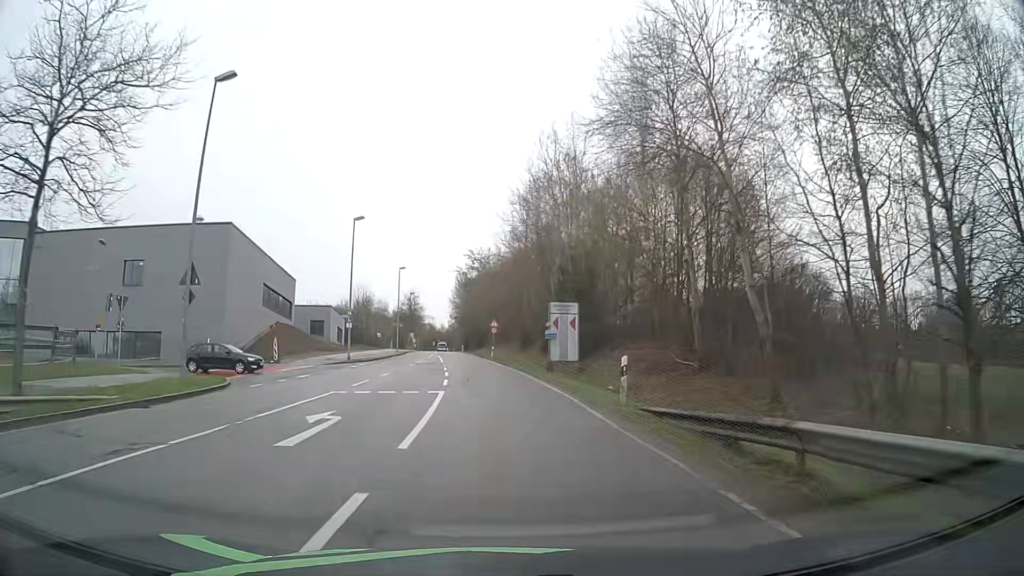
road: secondary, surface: asphalt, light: Day
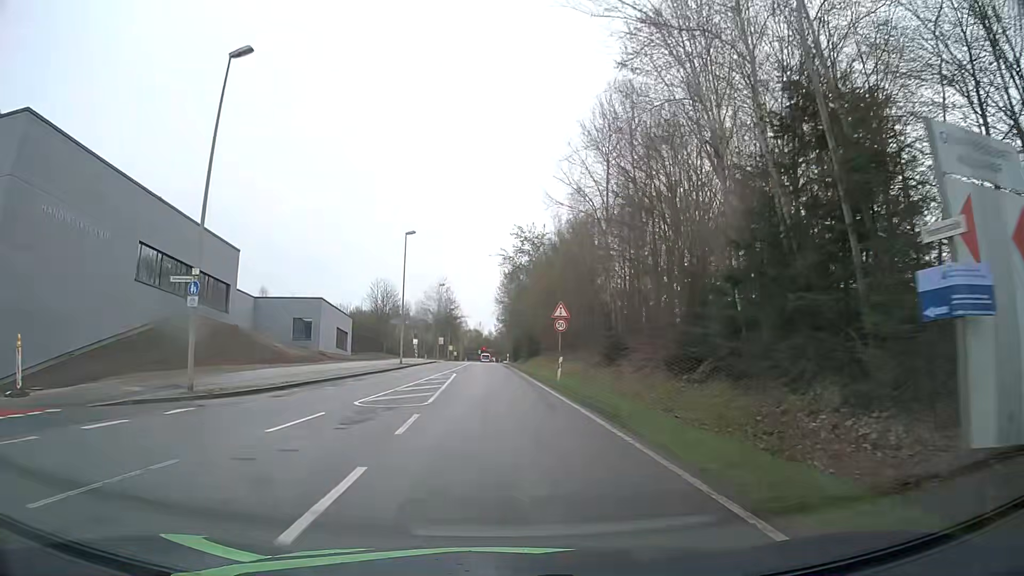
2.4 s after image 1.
(-1.1, +30.5) m; -4°
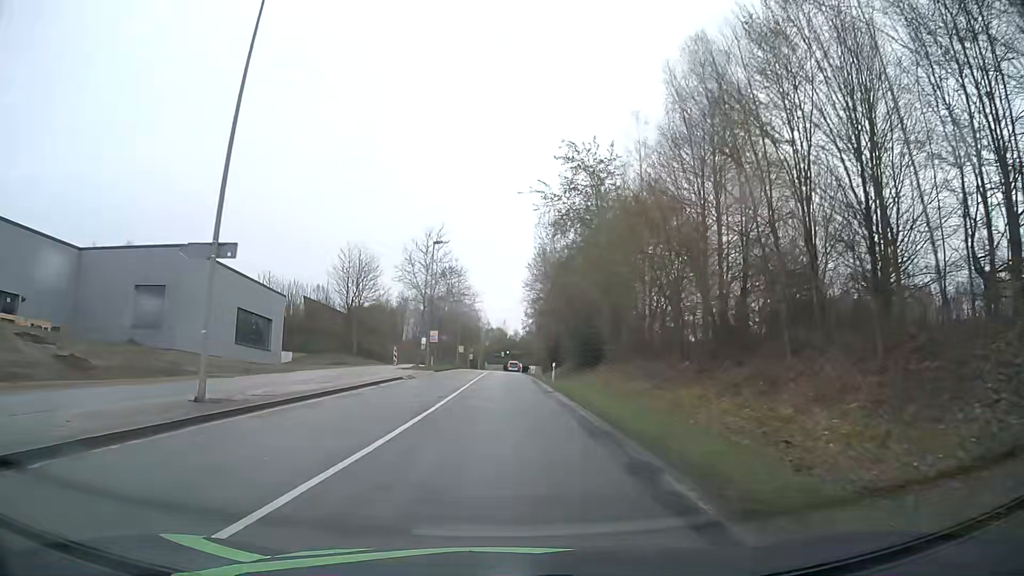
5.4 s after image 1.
(-1.1, +38.4) m; -3°
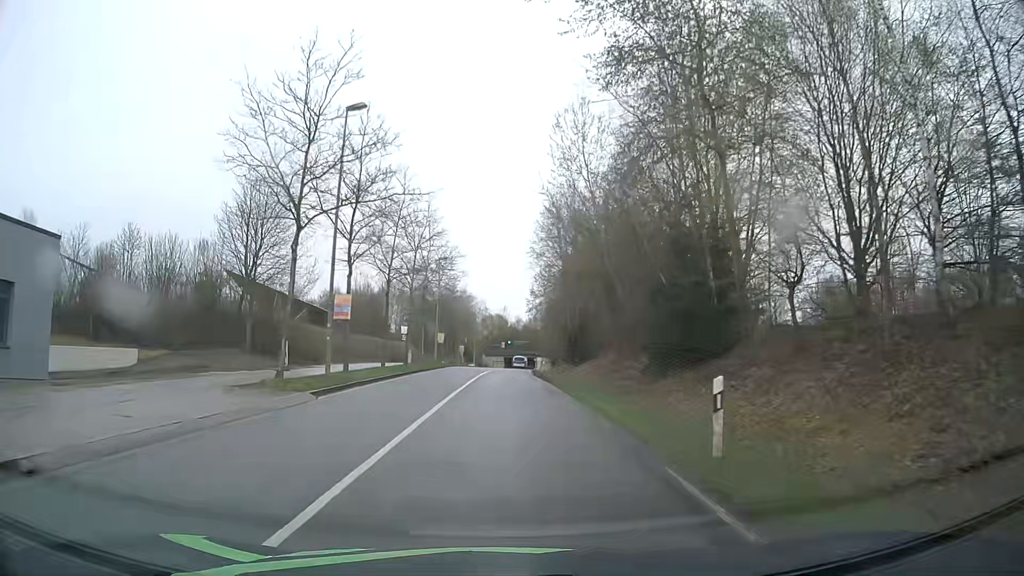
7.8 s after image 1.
(+0.2, +30.4) m; 0°
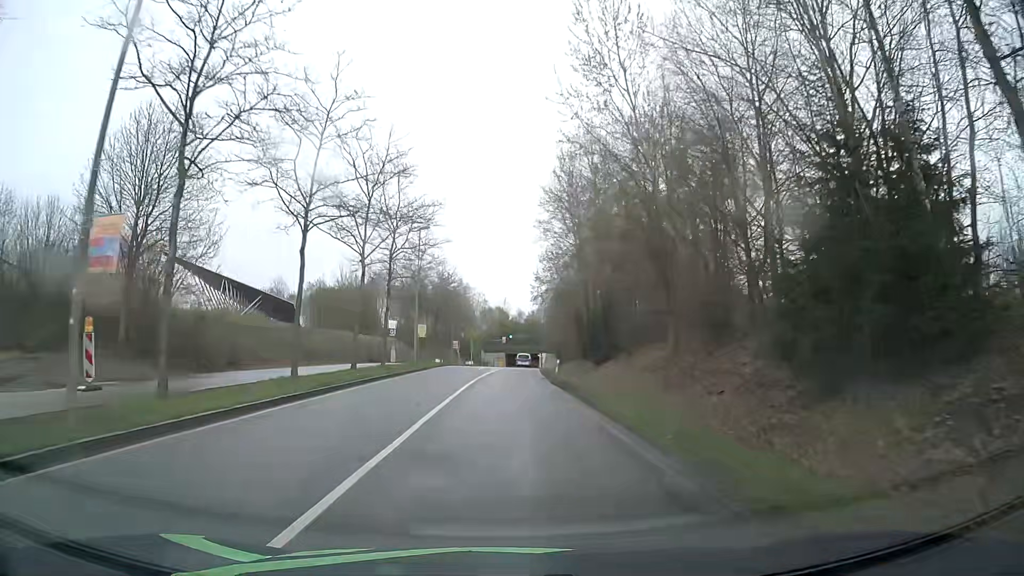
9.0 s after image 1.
(0.0, +15.1) m; -1°
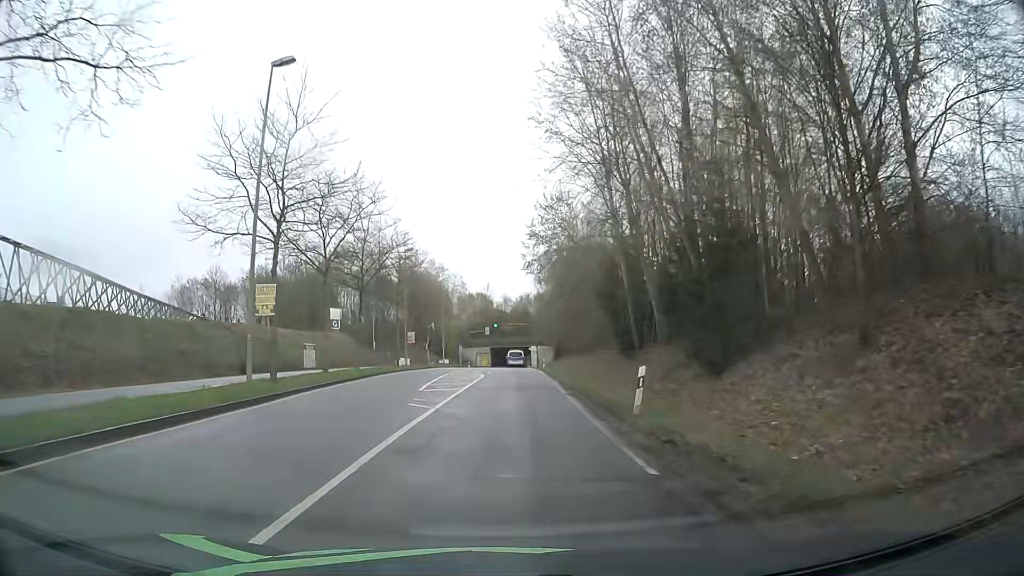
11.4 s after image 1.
(+0.8, +30.3) m; +2°
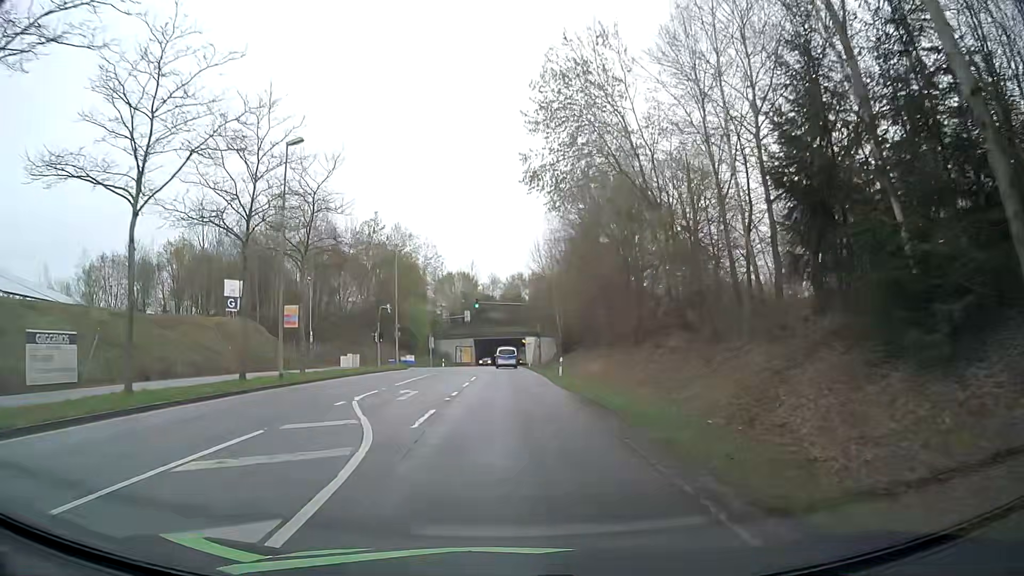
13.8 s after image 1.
(+0.4, +30.7) m; +1°
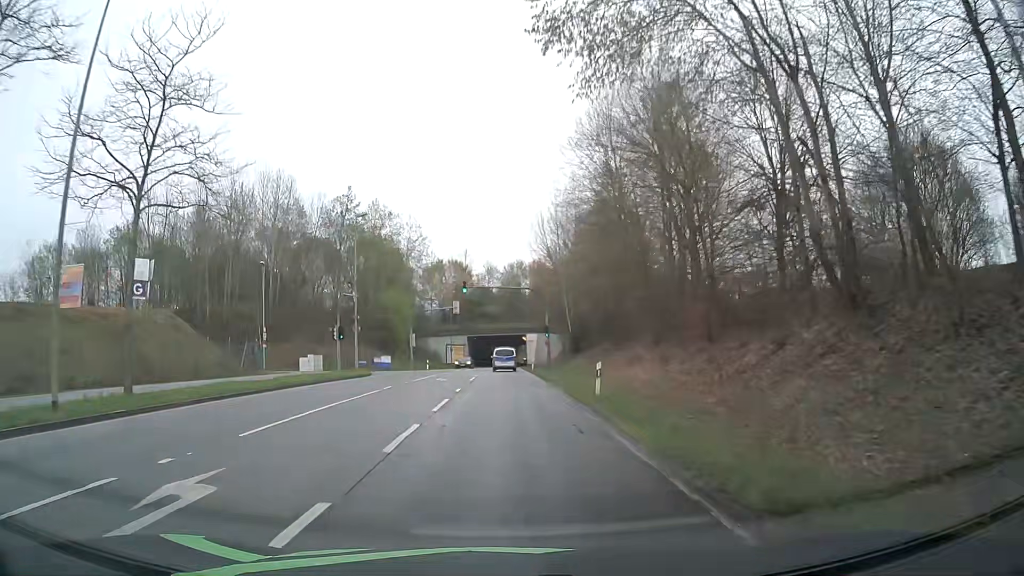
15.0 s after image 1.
(0.0, +15.3) m; 0°
(0, +10) (0, +20) (0, +30) (0, +40) (0, +50) (0, +60) (0, +70) (0, +80) (0, +90) (0, +100) m
